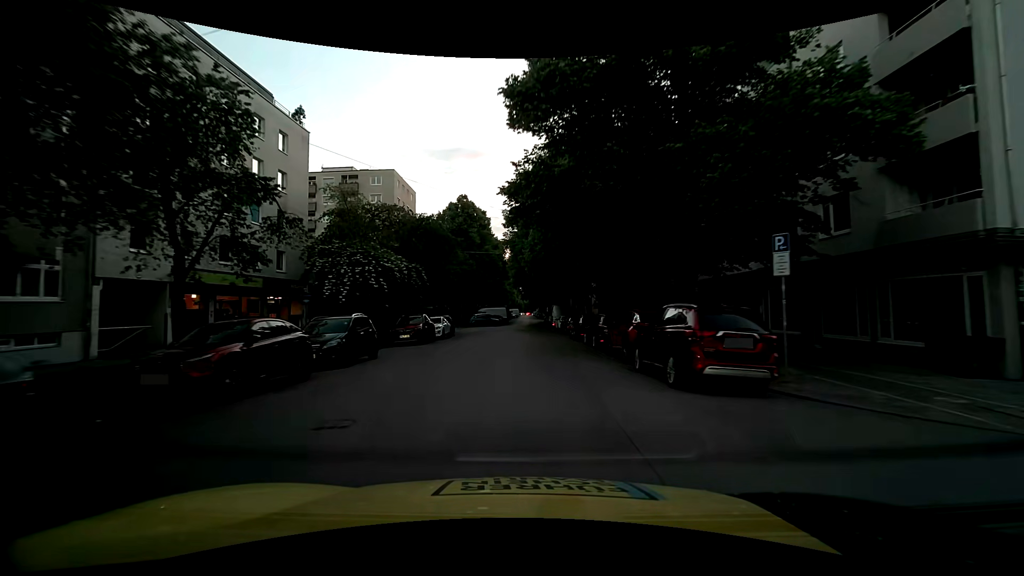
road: residential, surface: asphalt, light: Day
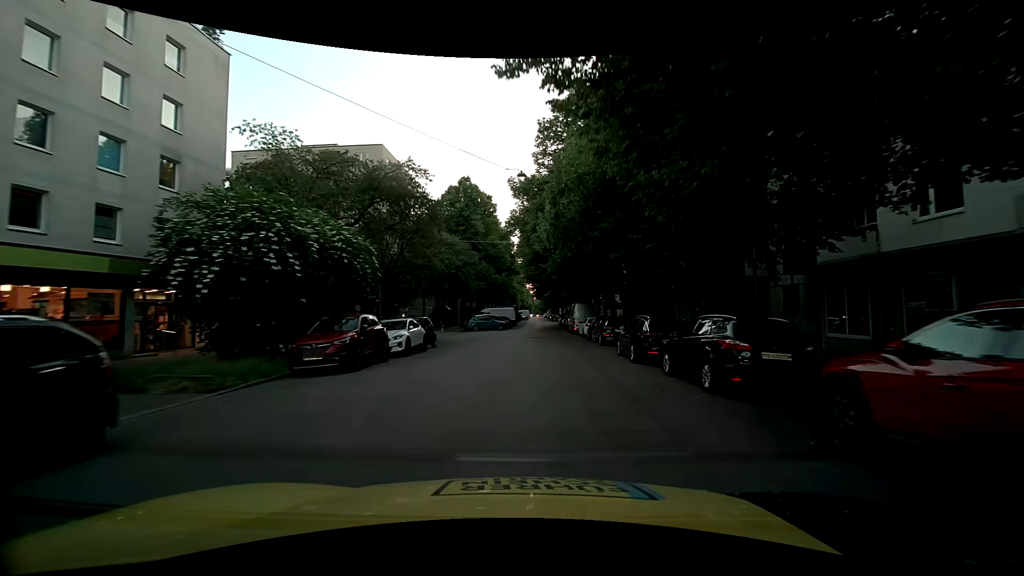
(-0.1, +12.2) m; -1°
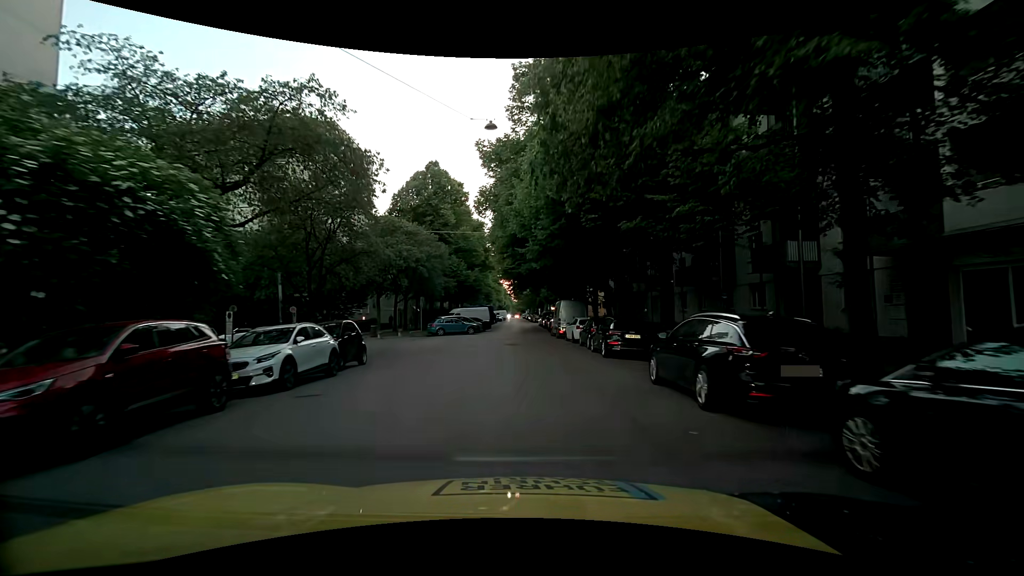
(+0.3, +7.9) m; +4°
